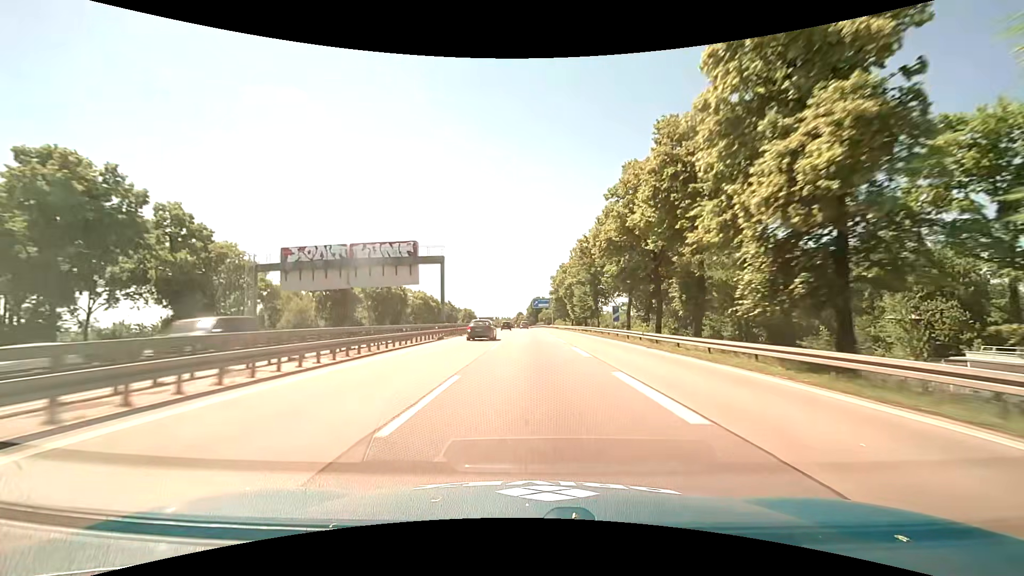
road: motorway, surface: asphalt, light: Day
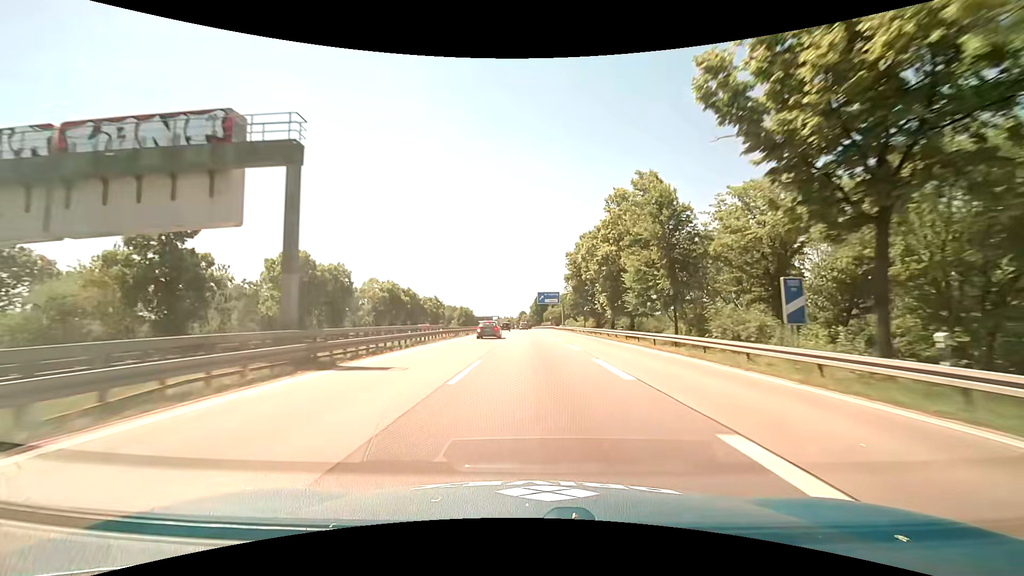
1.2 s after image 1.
(0.0, +31.3) m; 0°
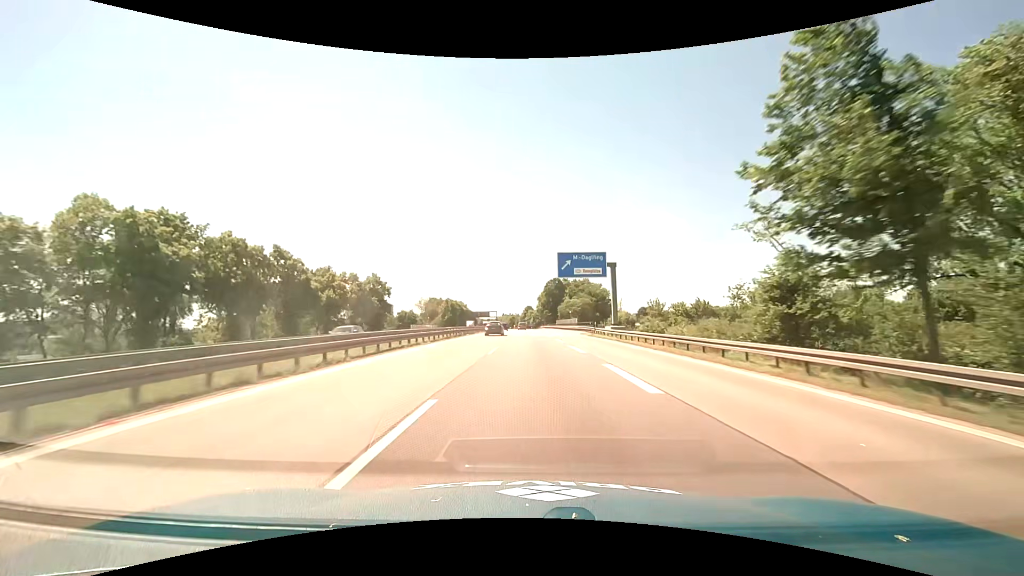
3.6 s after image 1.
(-0.5, +62.4) m; -1°
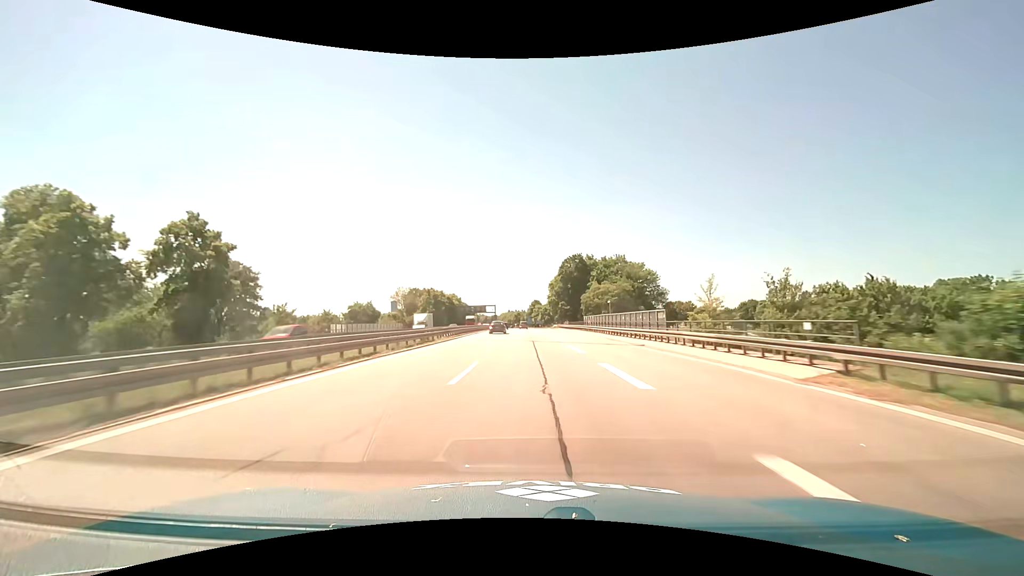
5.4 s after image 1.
(-0.3, +46.8) m; -1°
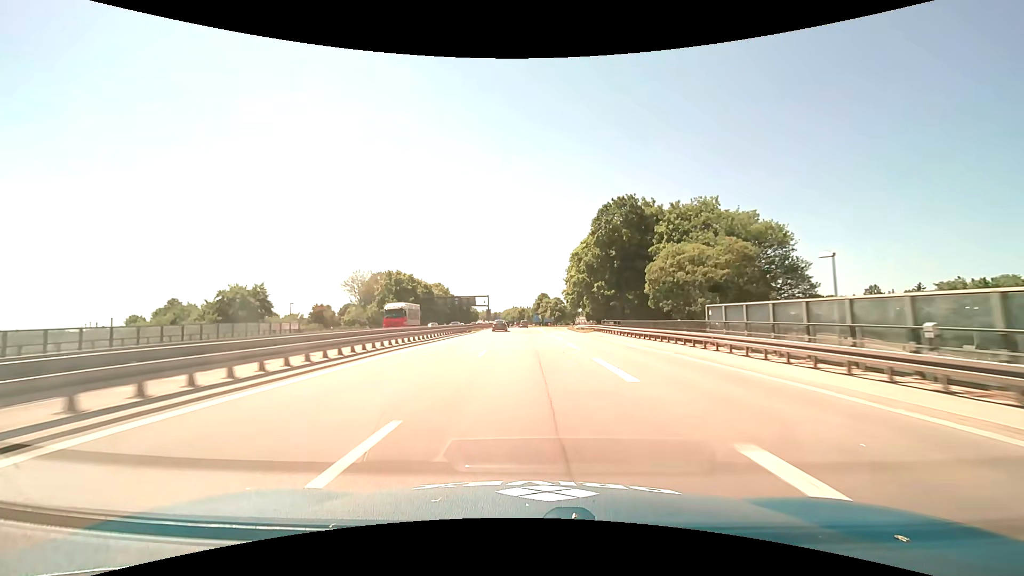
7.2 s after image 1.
(-0.3, +46.9) m; -1°
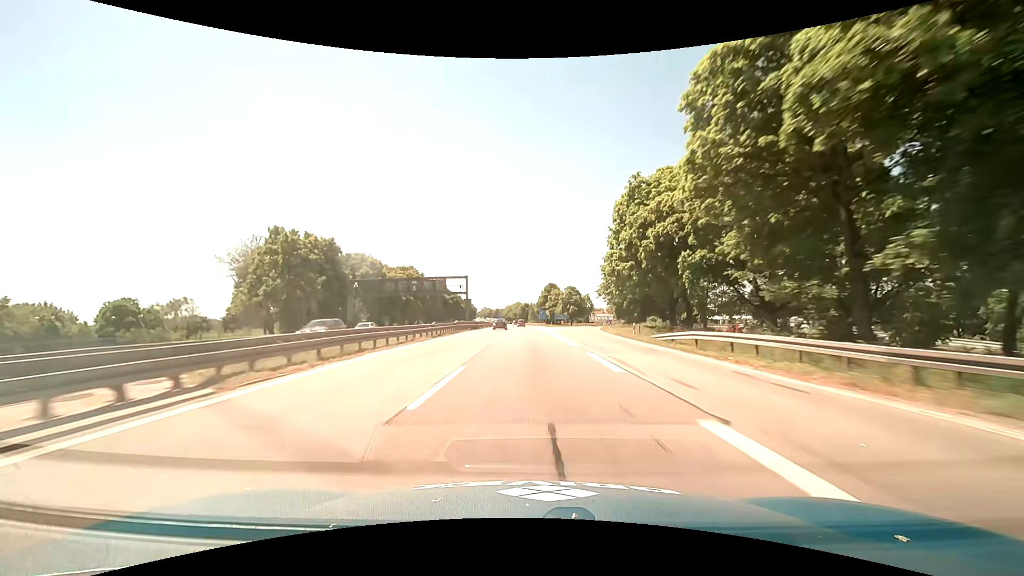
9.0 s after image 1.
(-0.2, +47.1) m; -1°
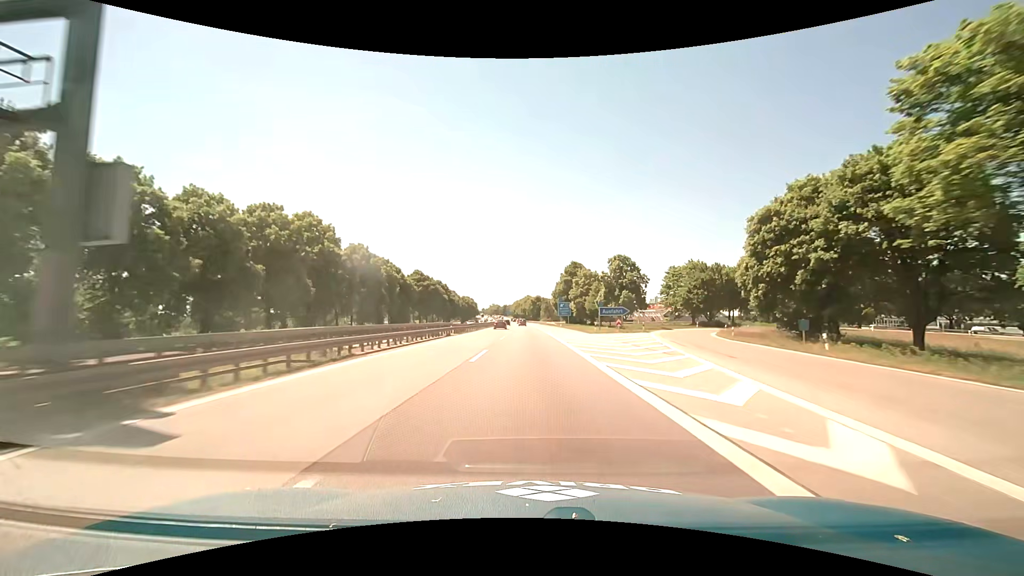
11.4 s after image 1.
(-0.5, +63.4) m; -1°
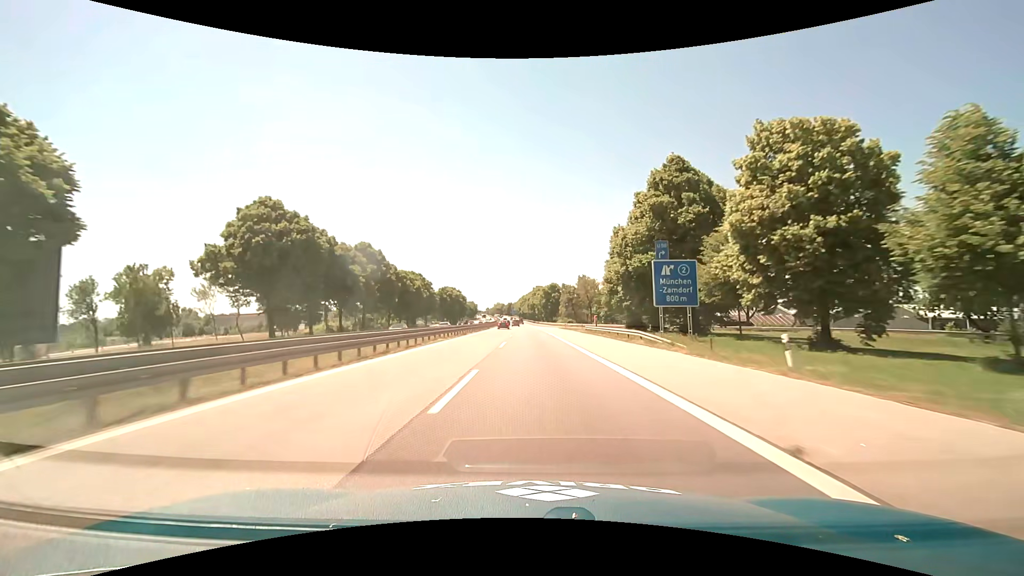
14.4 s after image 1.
(-1.4, +80.4) m; -1°
(0, +10) (0, +20) (0, +30) (0, +40) (0, +50) (0, +60) (0, +70) (0, +80) (0, +90) (0, +100) m
